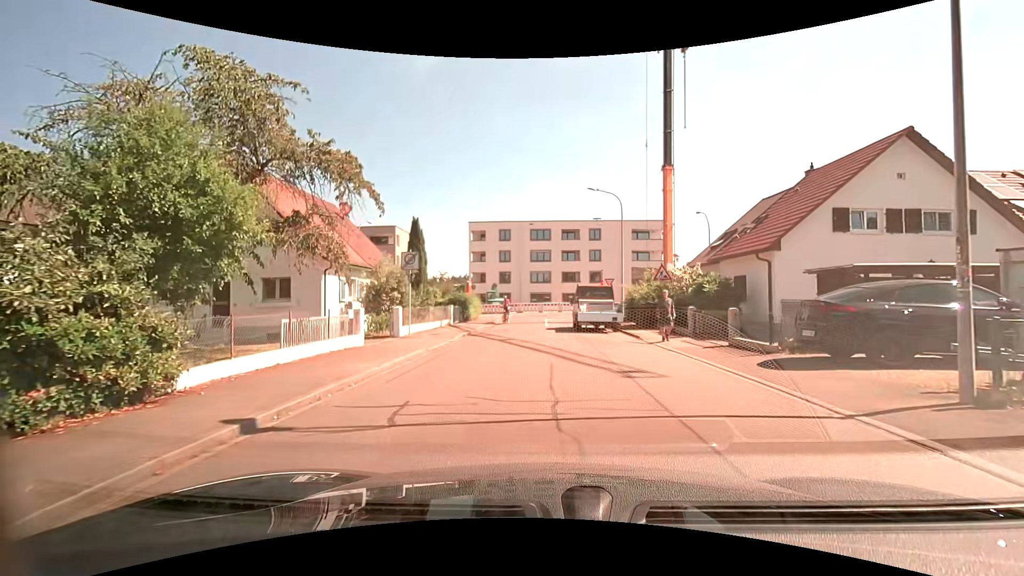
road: residential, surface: asphalt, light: Day
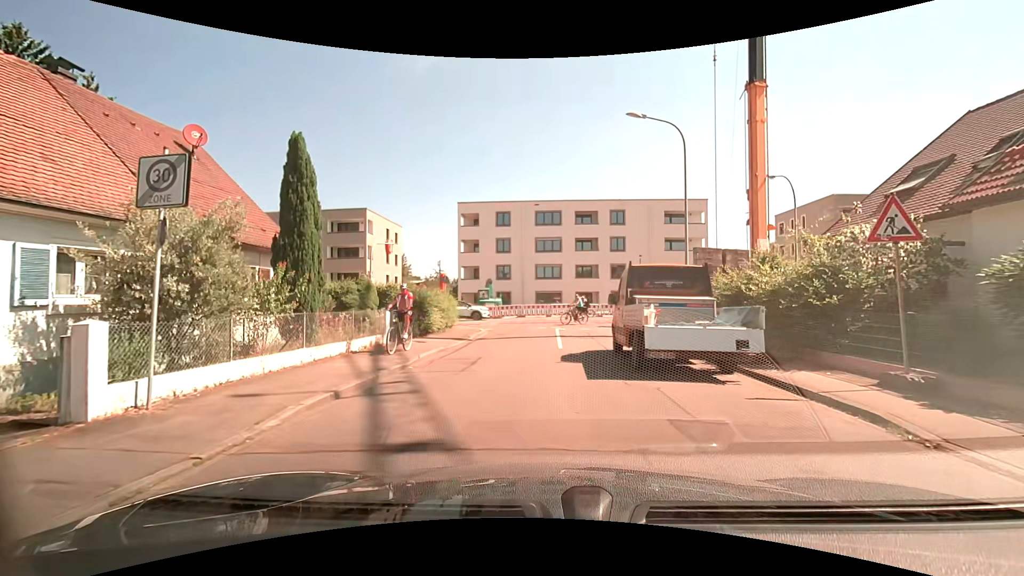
(0.0, +13.8) m; -1°
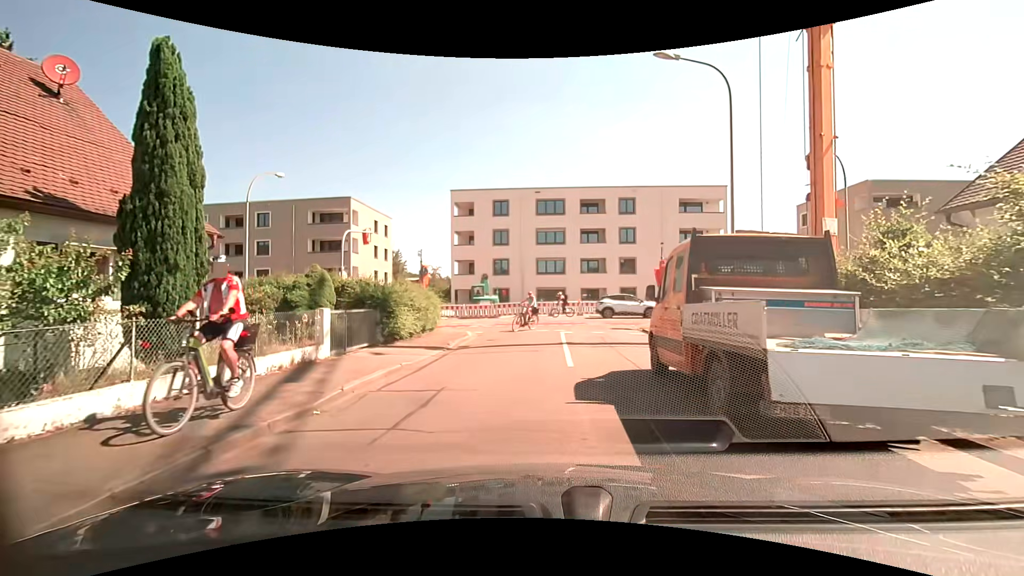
(0.0, +4.8) m; 0°
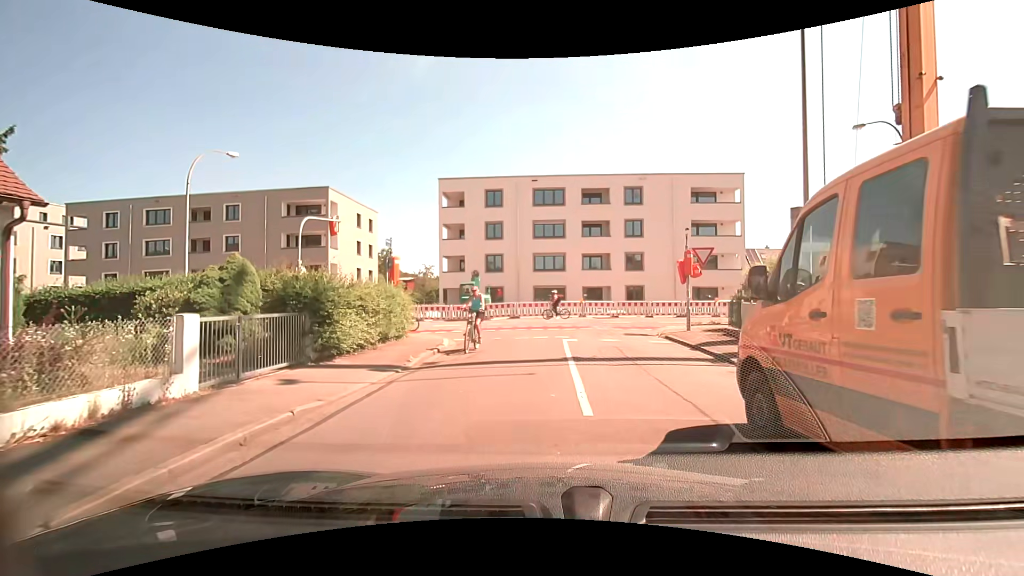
(0.0, +4.5) m; 0°
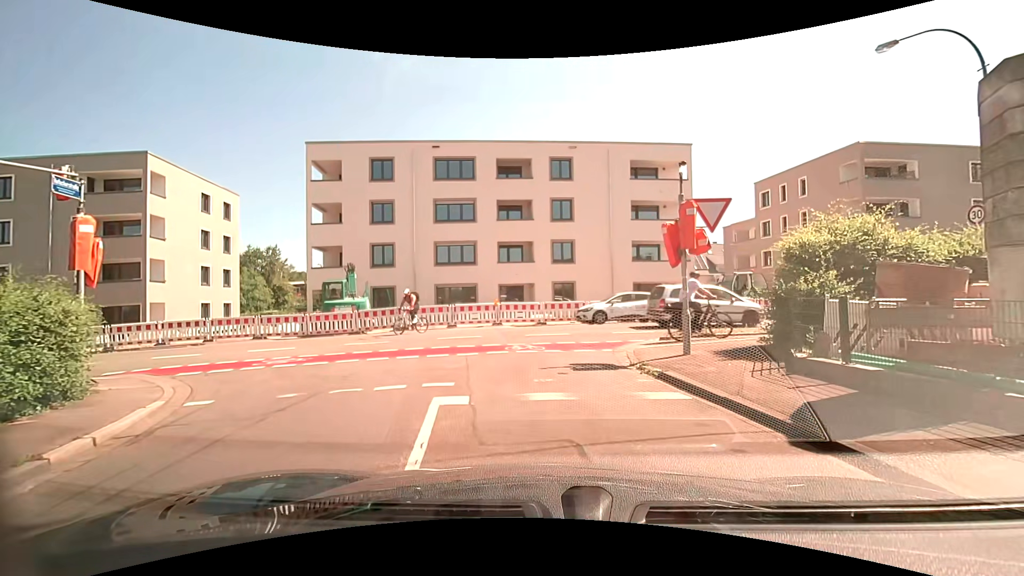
(+0.8, +9.7) m; +8°
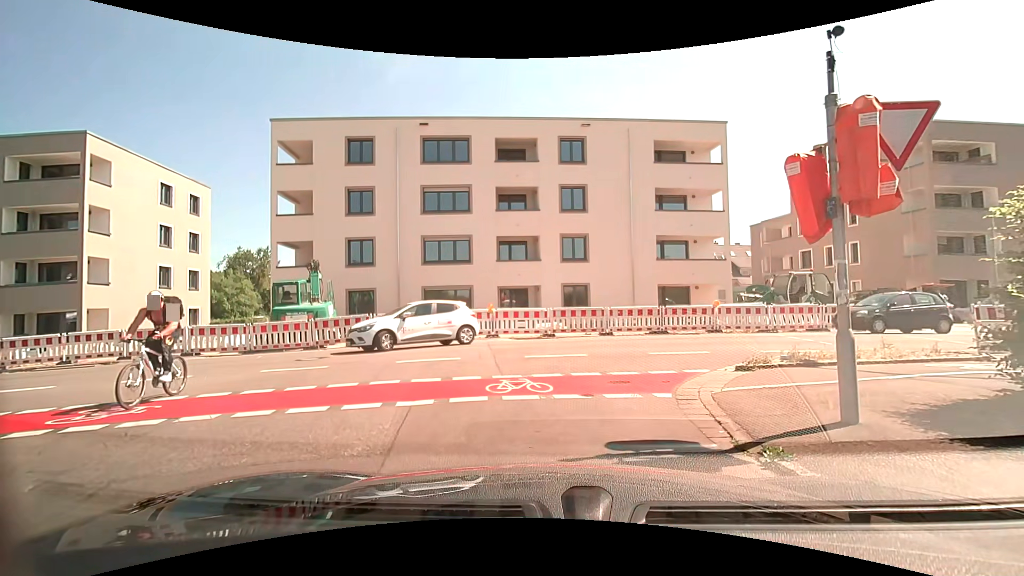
(+0.2, +5.1) m; +2°
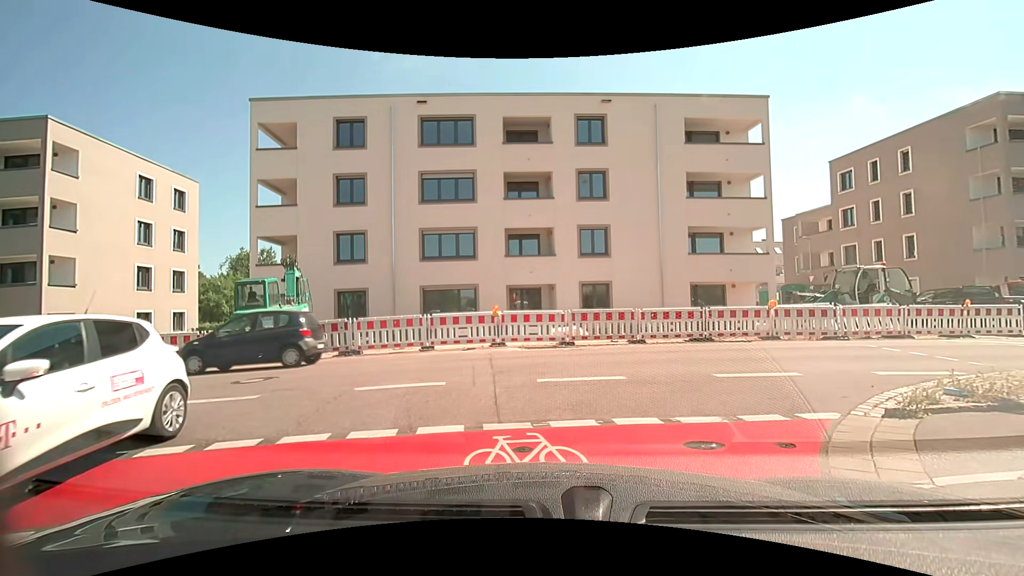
(0.0, +3.4) m; 0°
